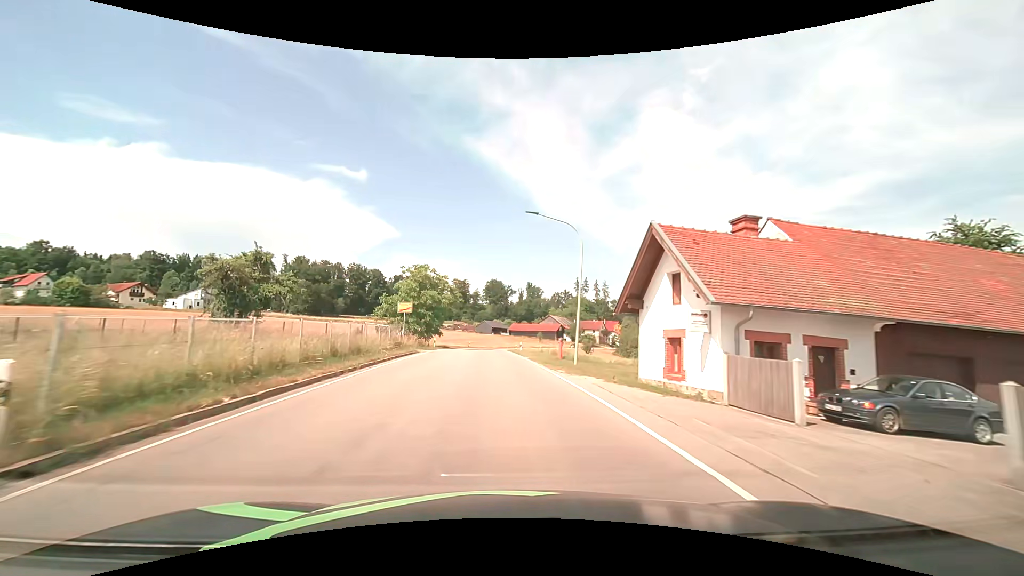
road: tertiary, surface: asphalt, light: Day
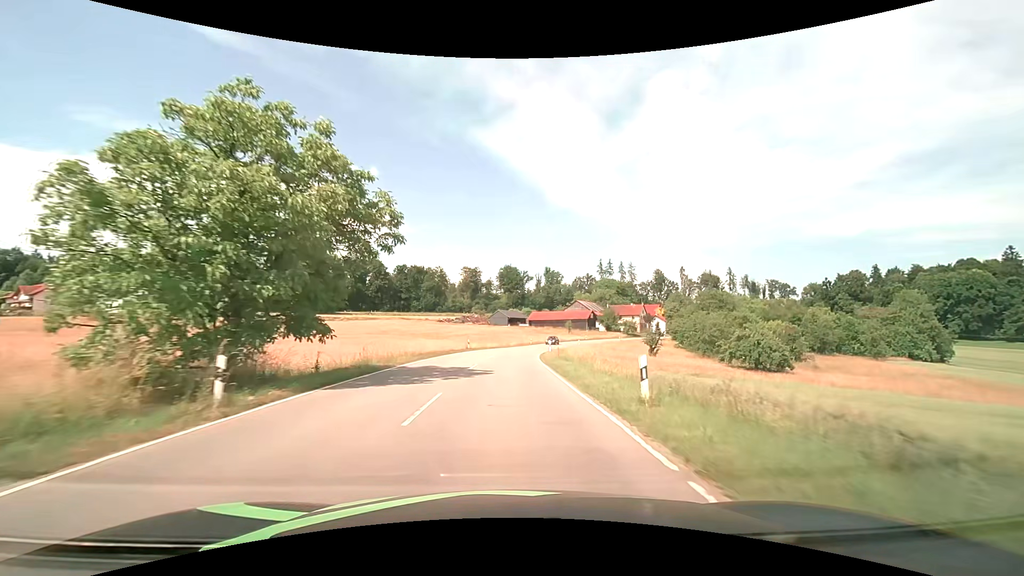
(-1.0, +36.8) m; -2°
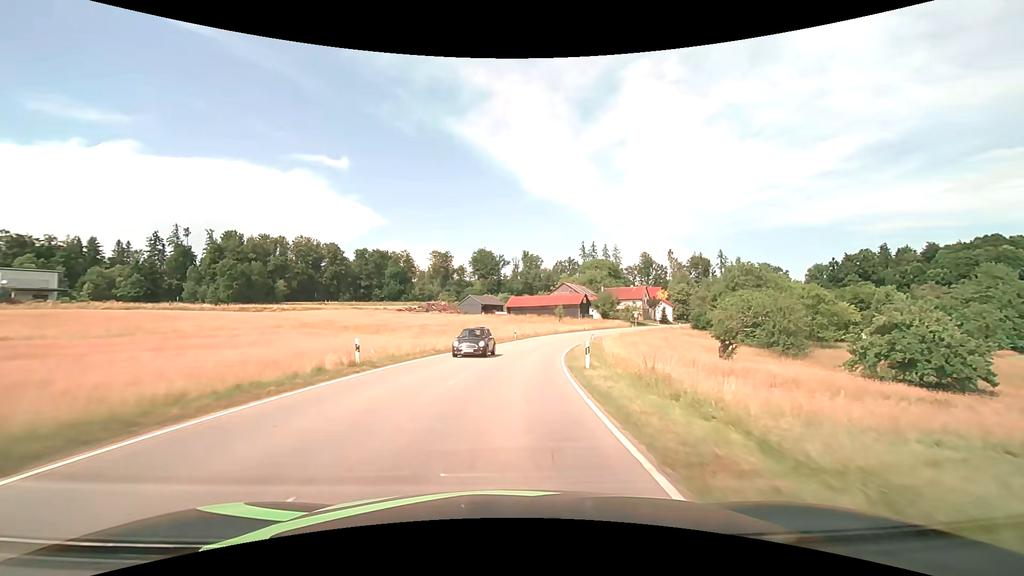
(+0.5, +31.4) m; +3°
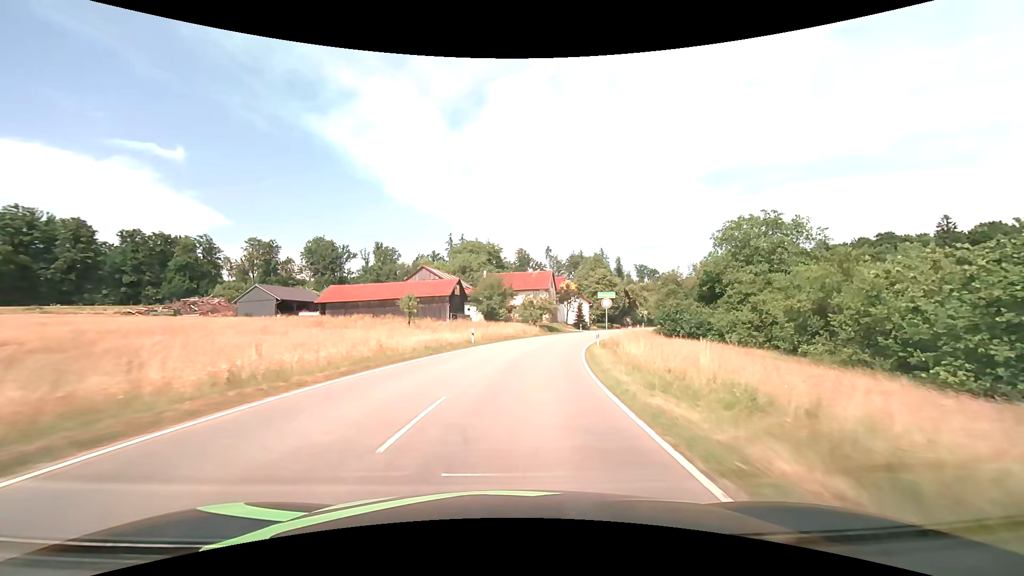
(+6.5, +54.0) m; +15°
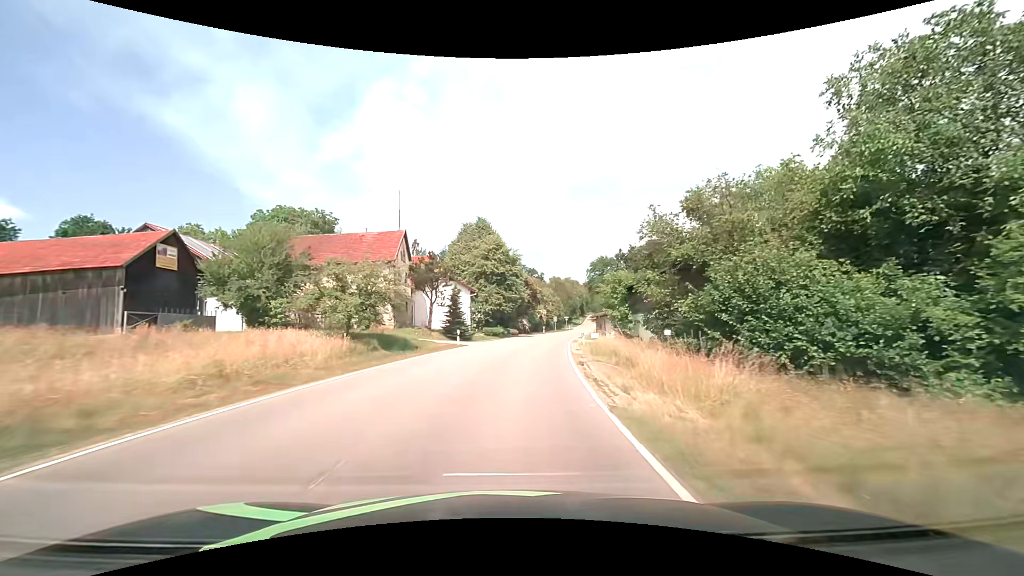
(+5.1, +39.3) m; +15°
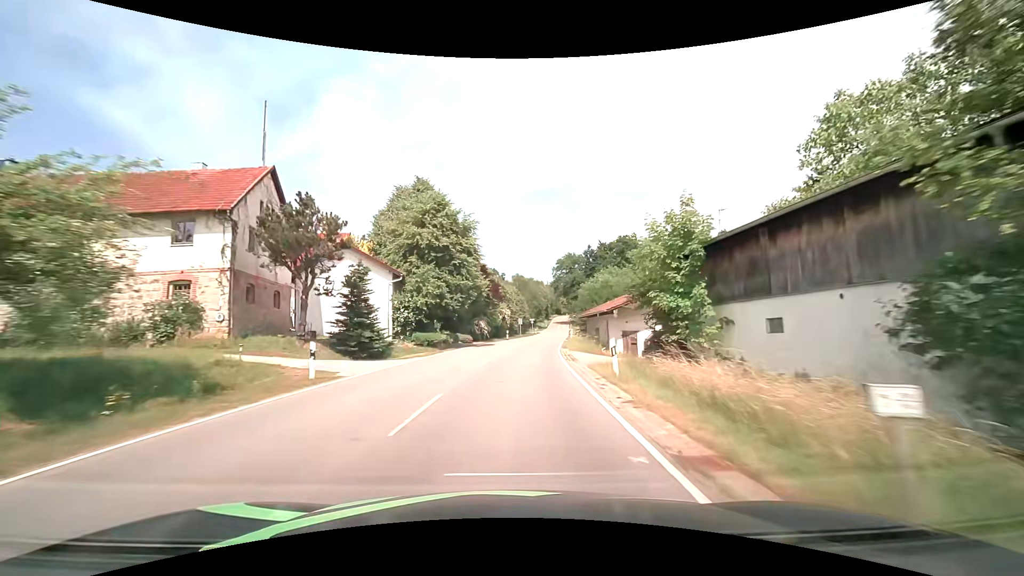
(+0.8, +18.9) m; +5°
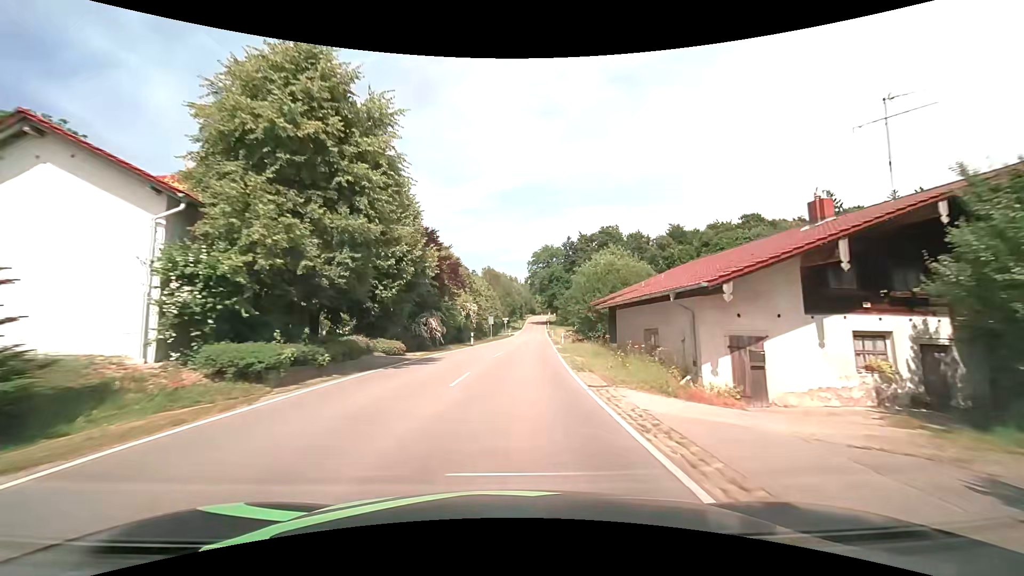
(+0.5, +18.5) m; +3°
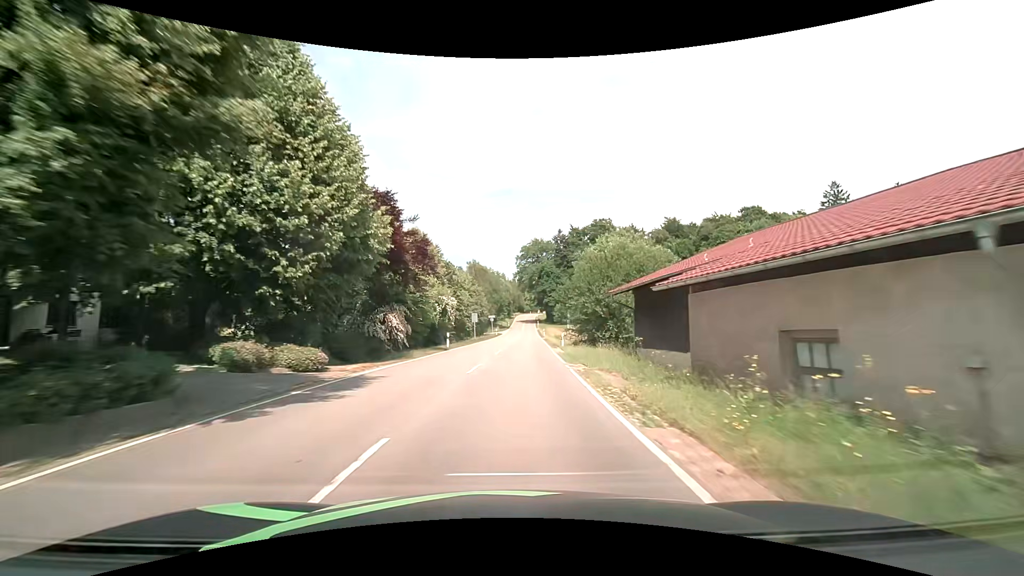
(+0.1, +9.2) m; +1°
(0, +10) (0, +20) (+1, +30) (+1, +40) (+2, +50) (+2, +60) (+3, +70) (+3, +80) (+4, +90) (+4, +100) m
